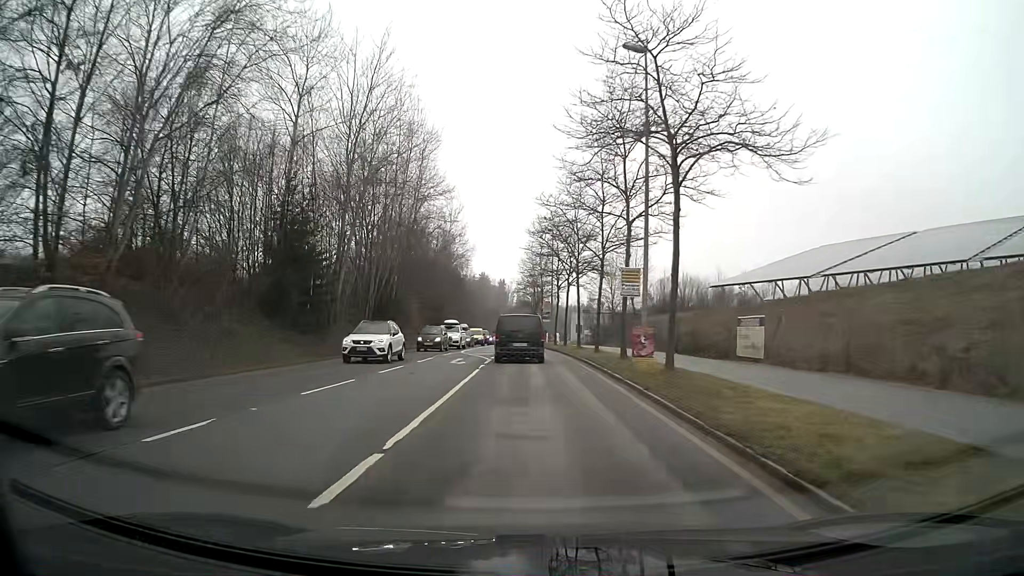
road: secondary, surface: asphalt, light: Day
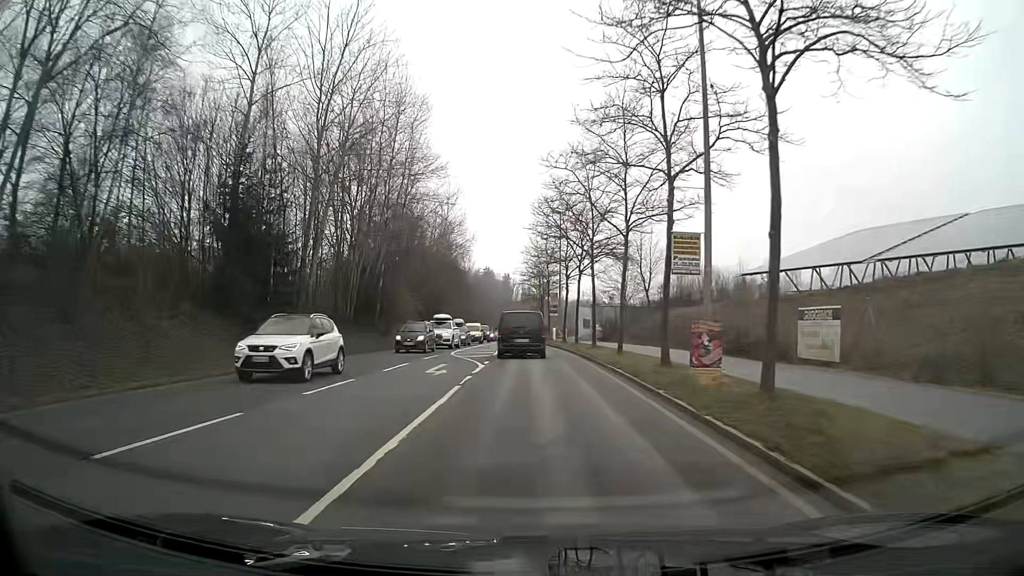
(0.0, +7.0) m; -1°
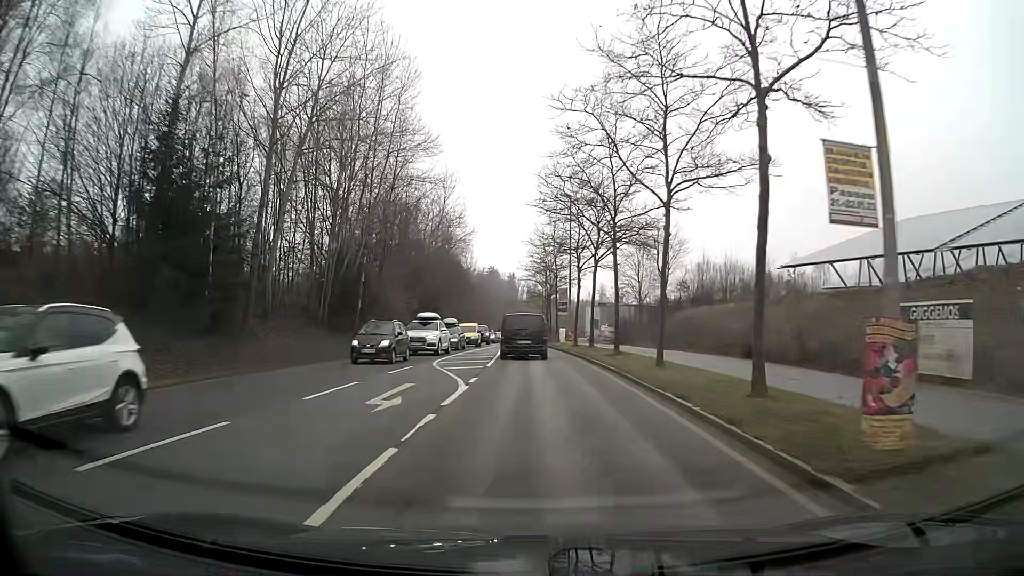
(0.0, +7.2) m; 0°
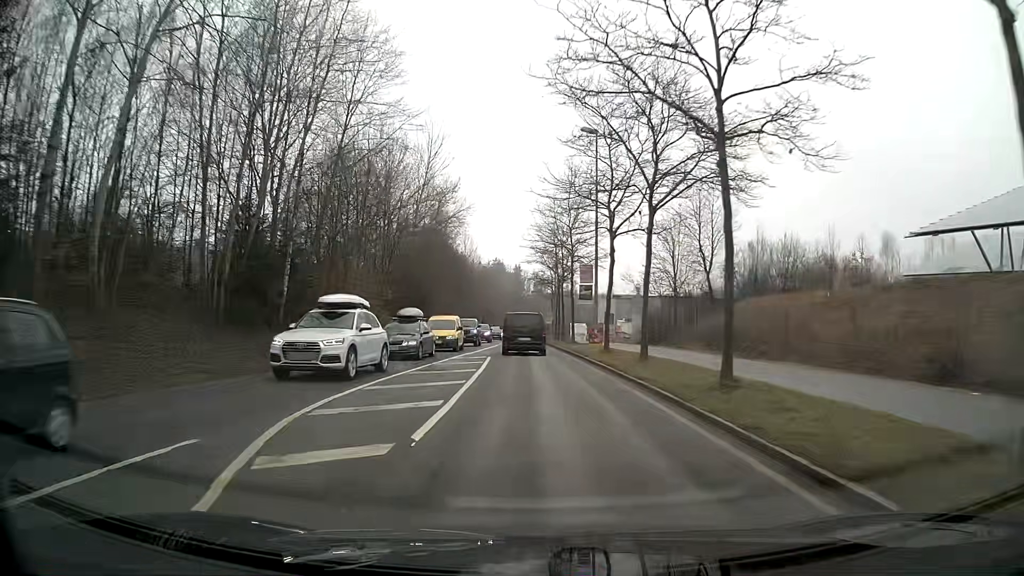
(0.0, +14.7) m; -1°
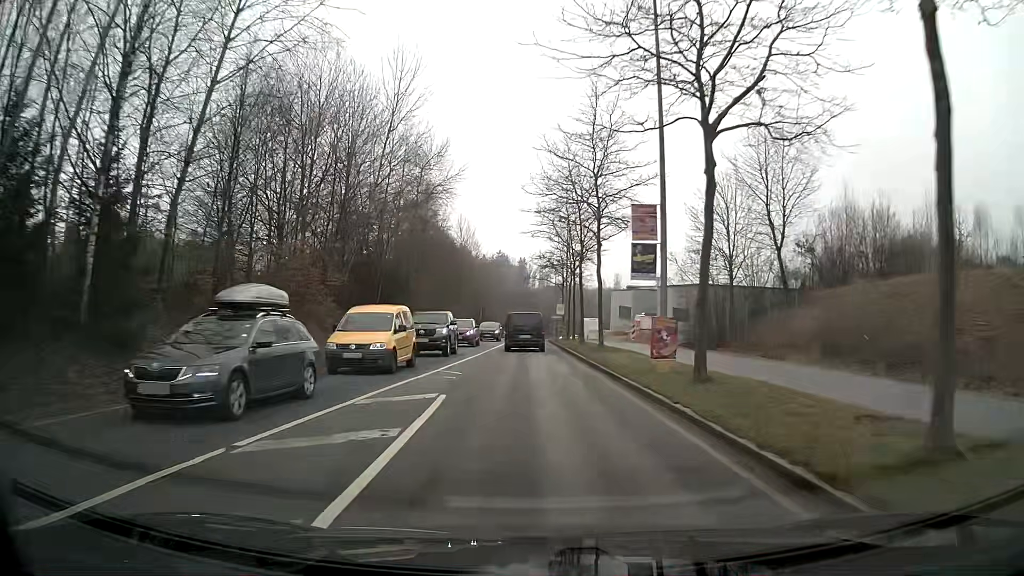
(-0.1, +15.0) m; -1°
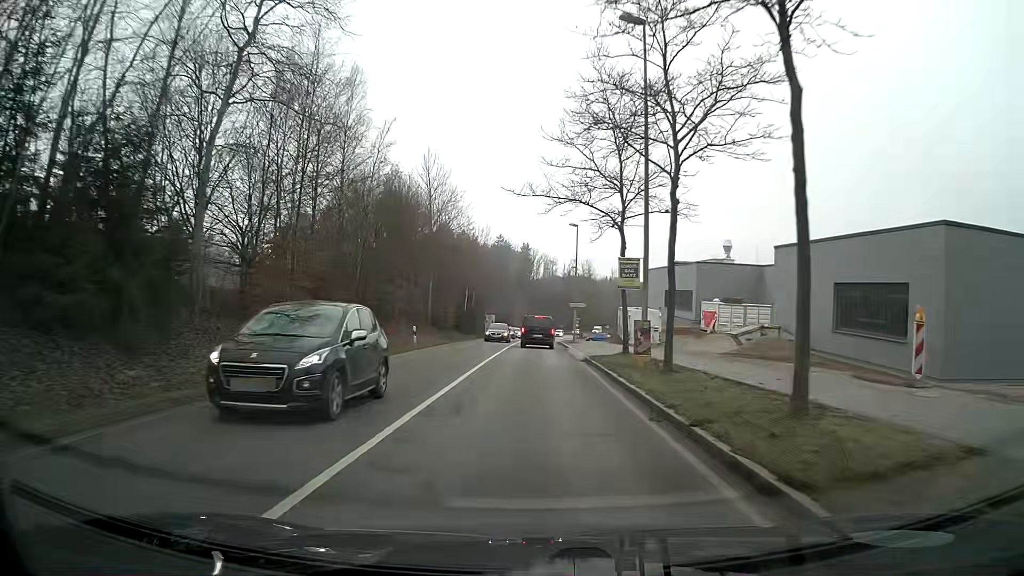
(-0.1, +37.4) m; 0°
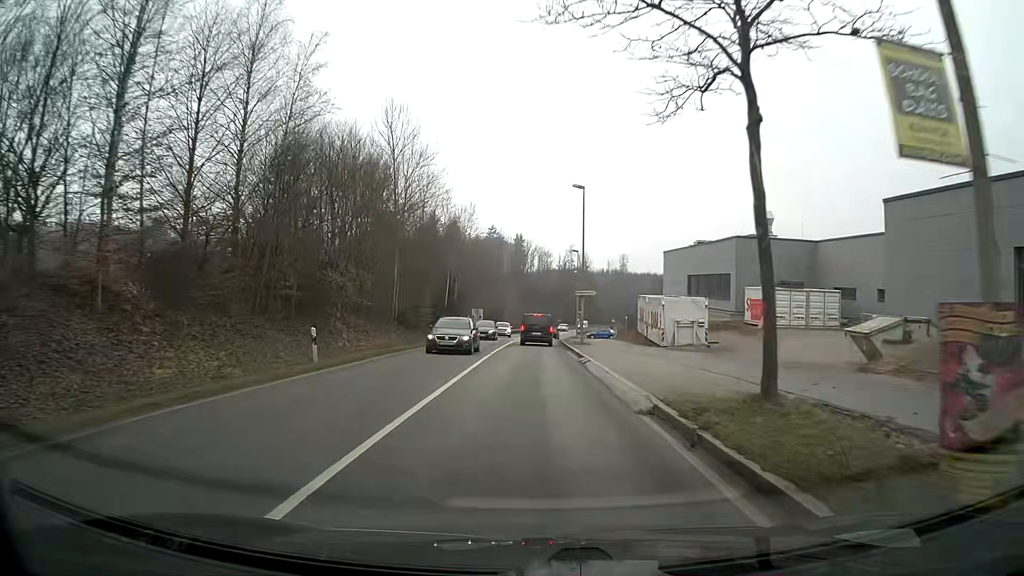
(0.0, +14.9) m; 0°
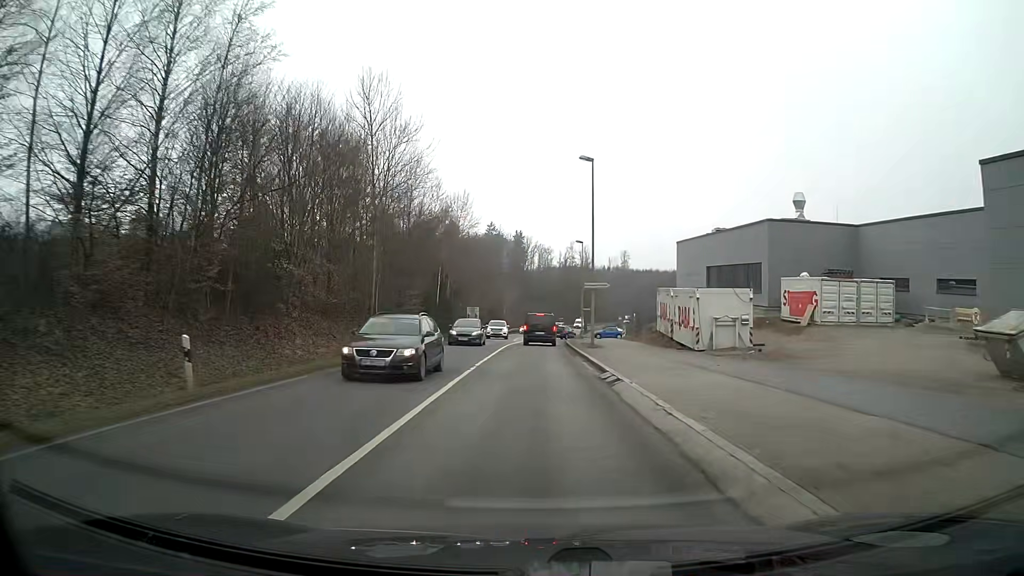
(0.0, +7.3) m; 0°
(0, +10) (0, +20) (0, +30) (0, +40) (+1, +50) (+1, +60) (+2, +70) (+8, +78) (+17, +81) (+27, +84) m
